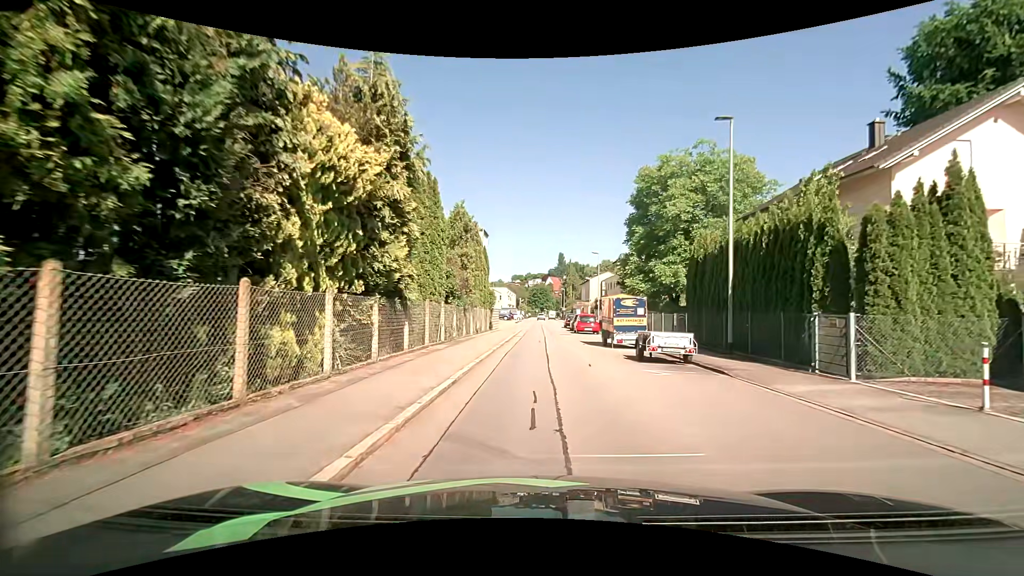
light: Day
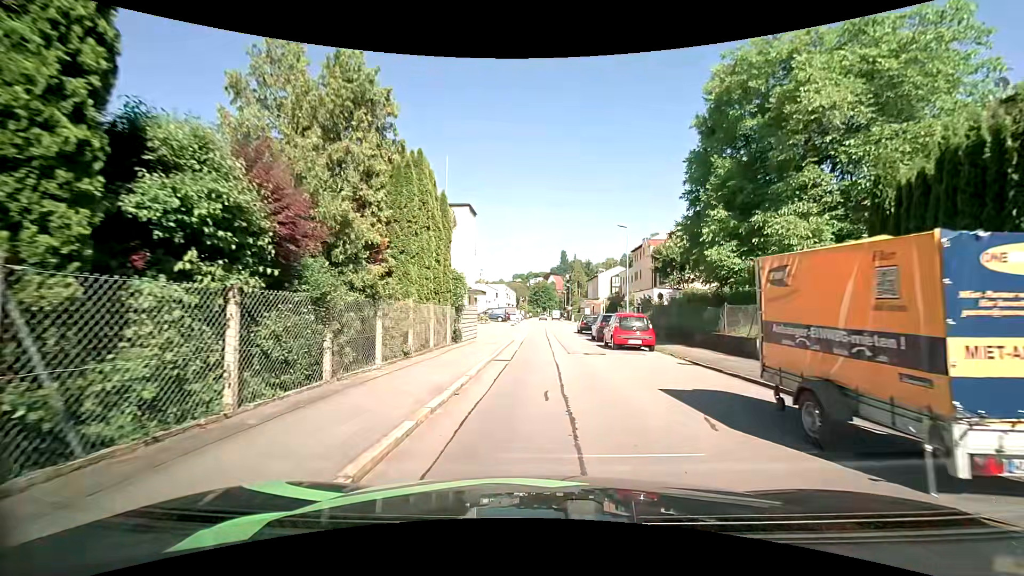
(+0.2, +16.4) m; 0°
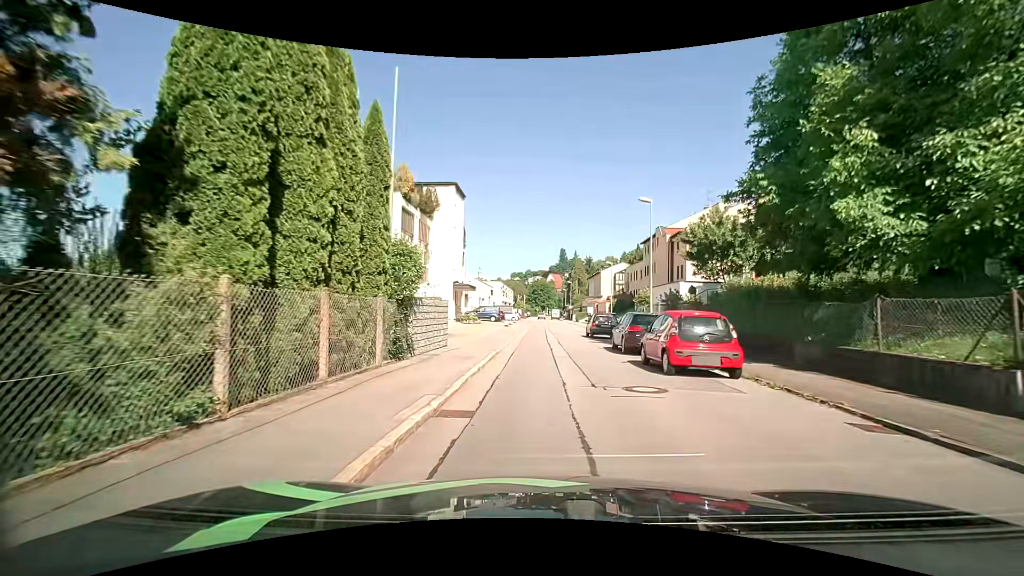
(0.0, +8.3) m; 0°
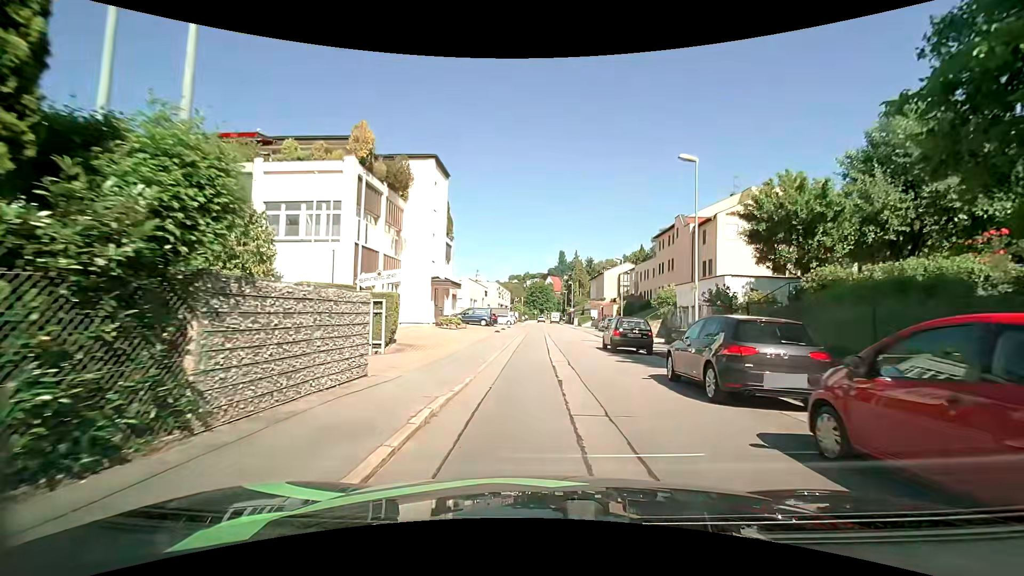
(+0.1, +8.7) m; +2°
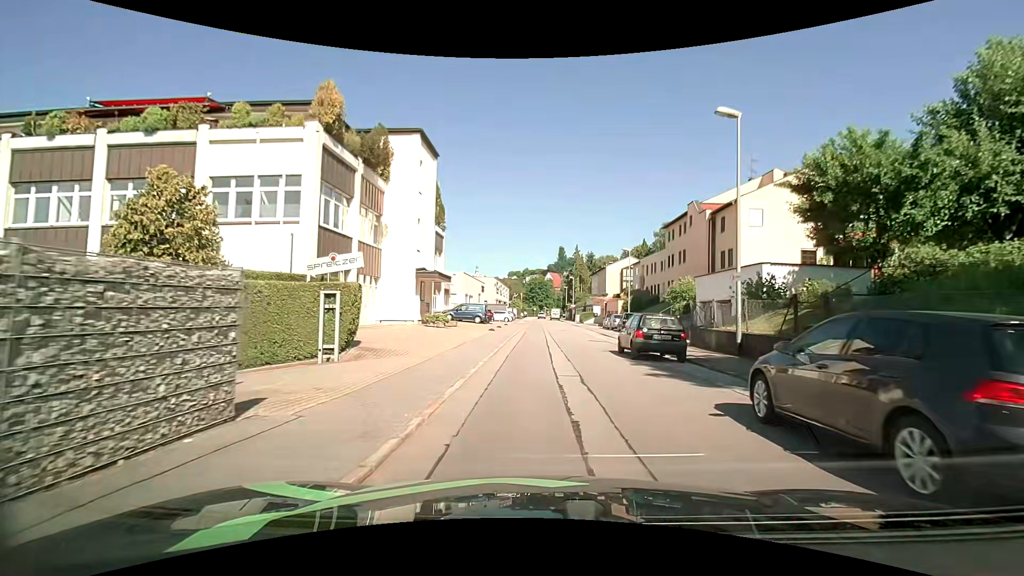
(0.0, +4.4) m; 0°
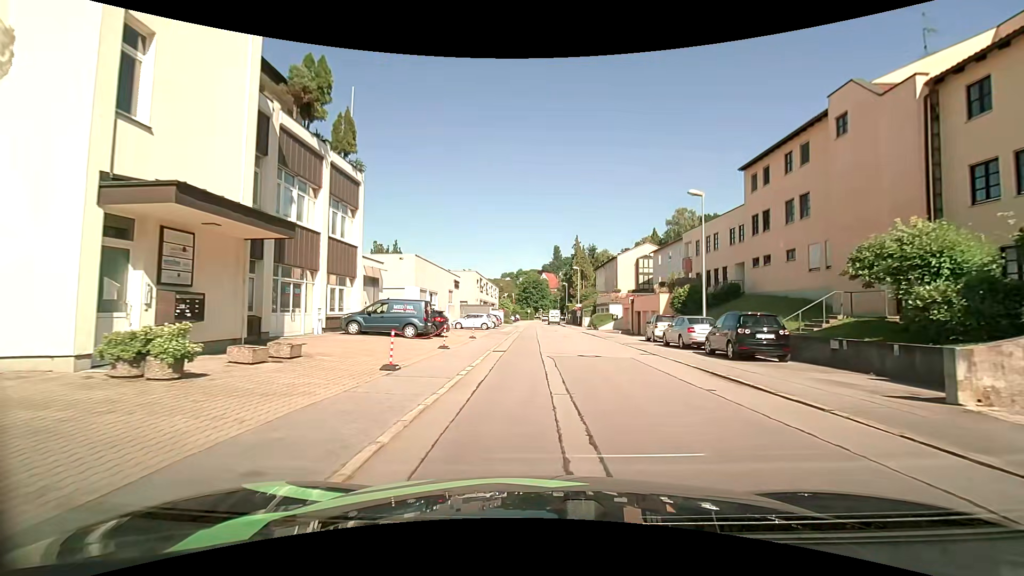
(-0.1, +23.1) m; 0°
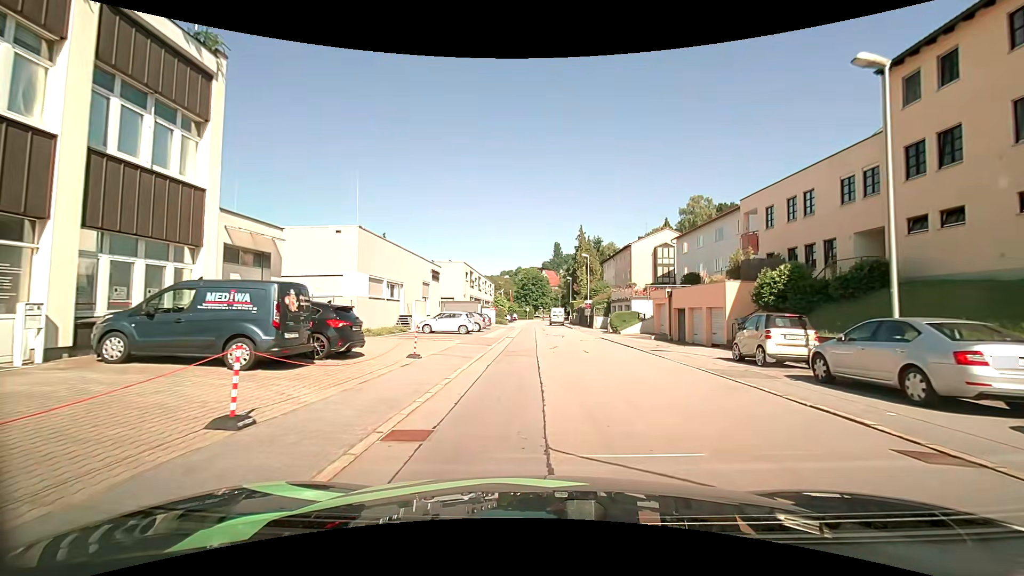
(0.0, +13.3) m; -1°
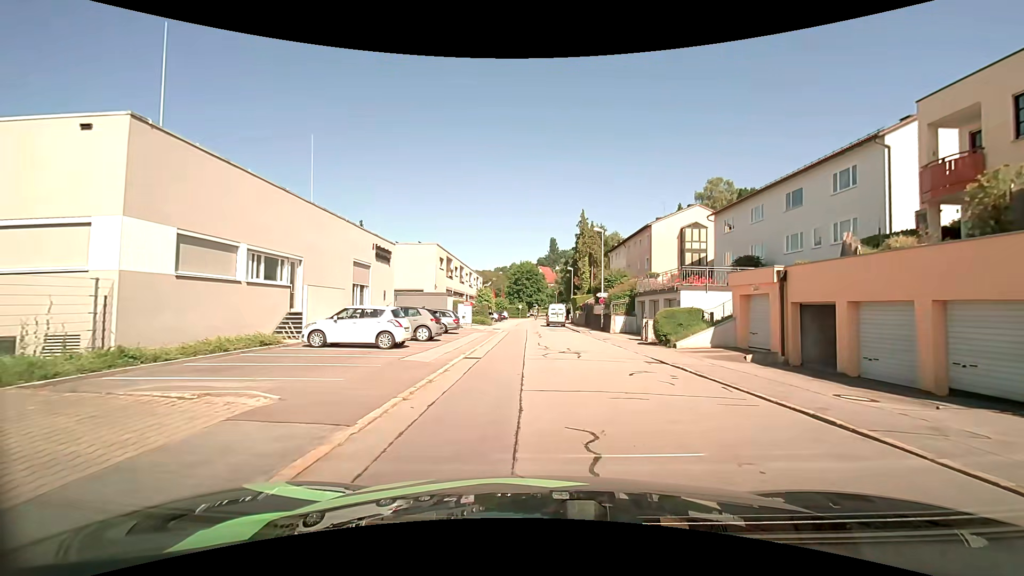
(+0.3, +15.9) m; +1°
